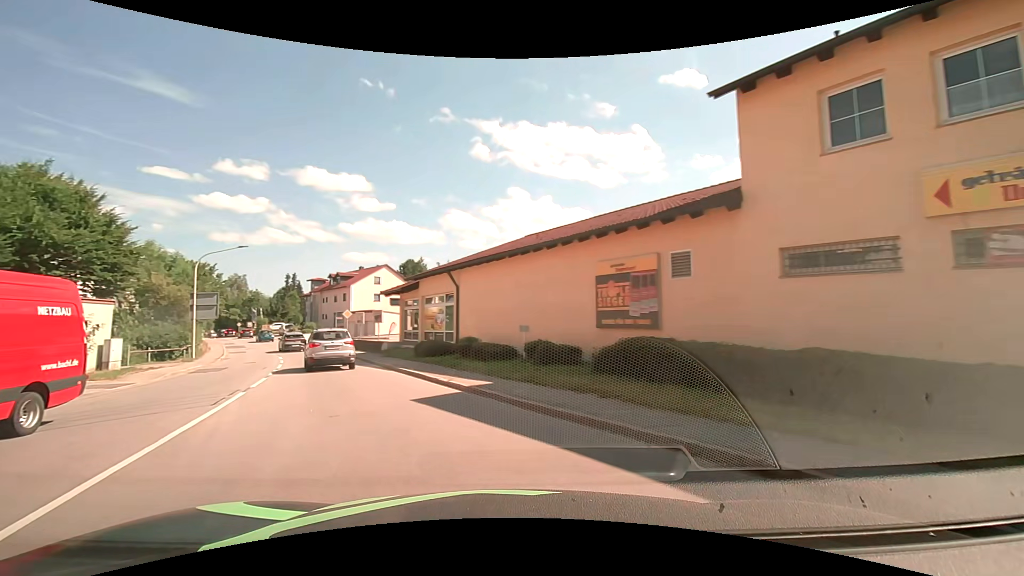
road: secondary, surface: asphalt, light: Day
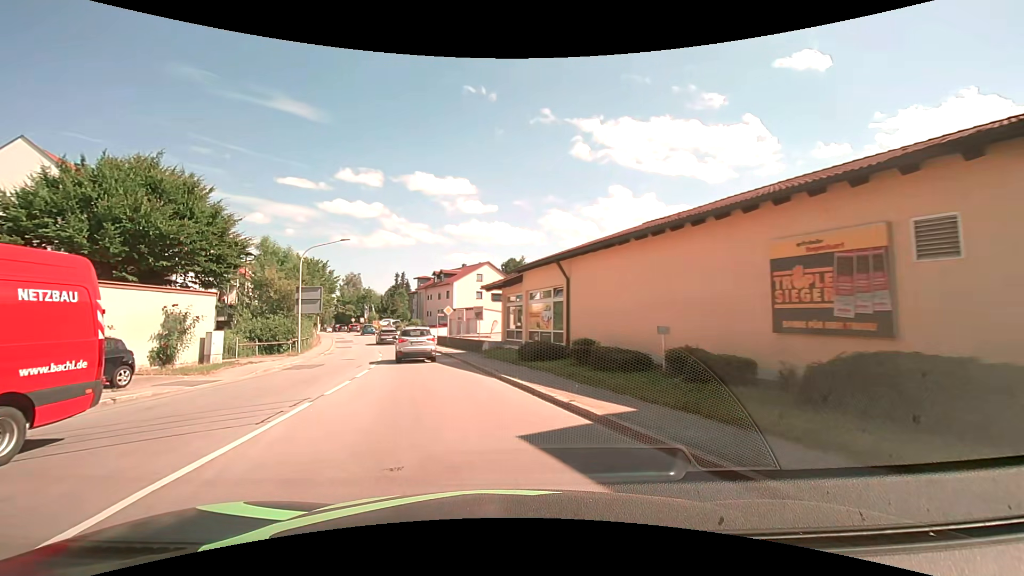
(-0.5, +3.7) m; -13°
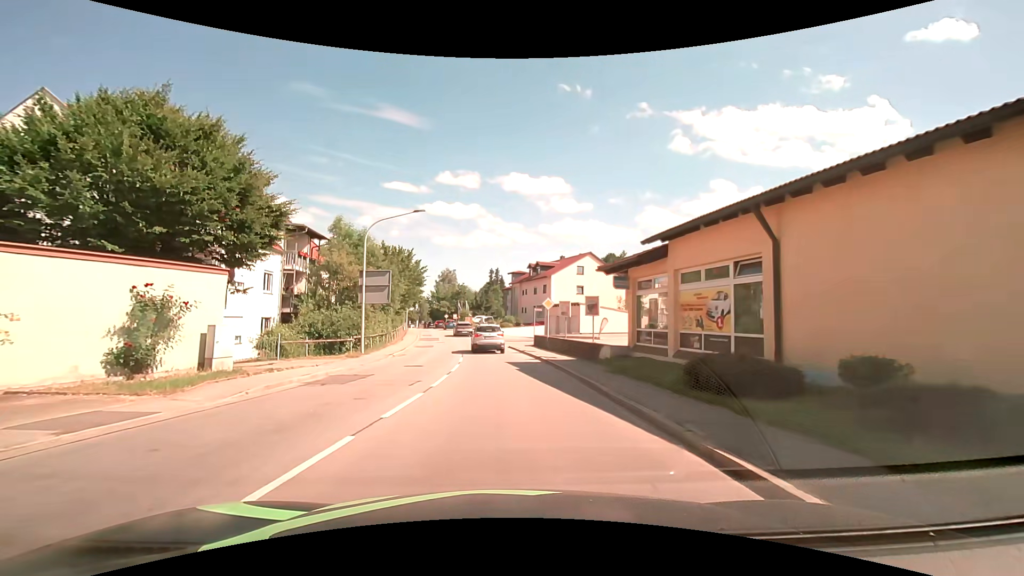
(-1.1, +8.8) m; -12°
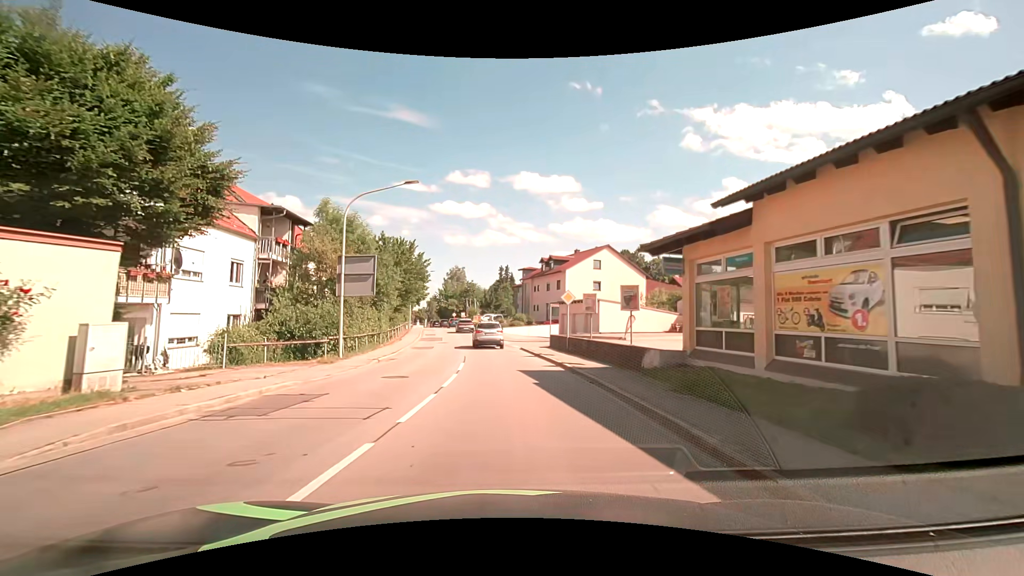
(0.0, +5.1) m; -1°
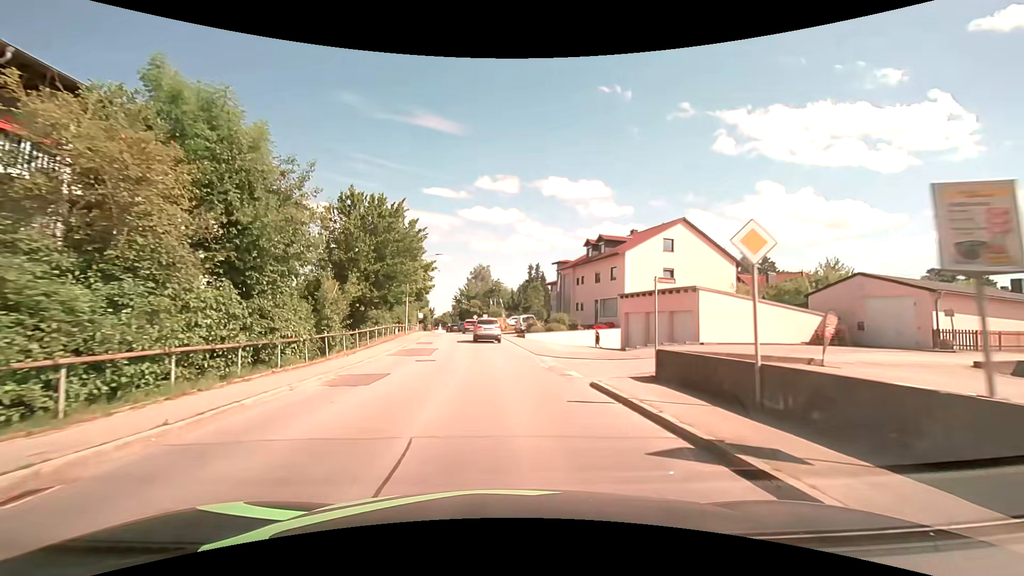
(-0.4, +18.1) m; -3°
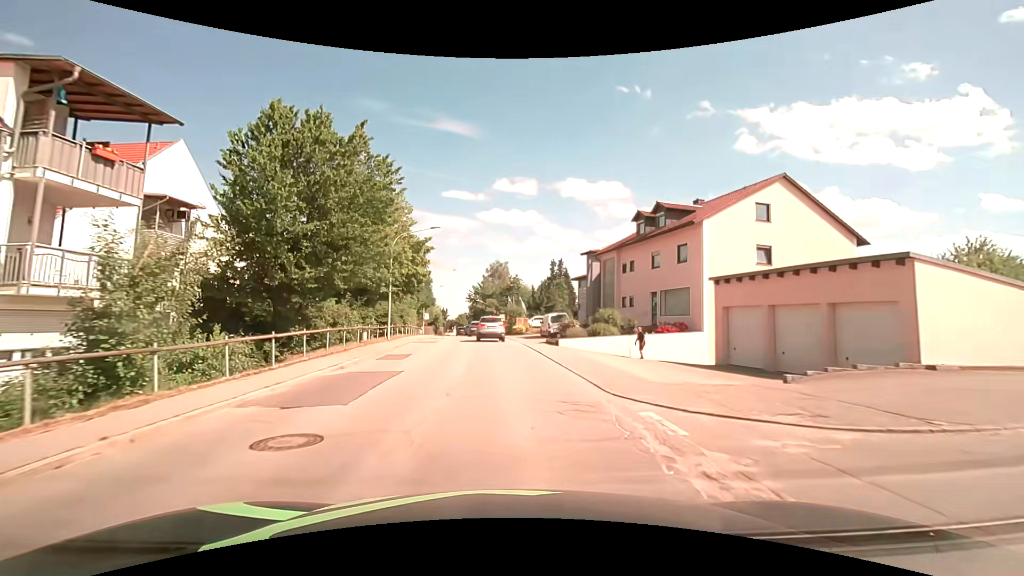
(-0.2, +13.2) m; -2°
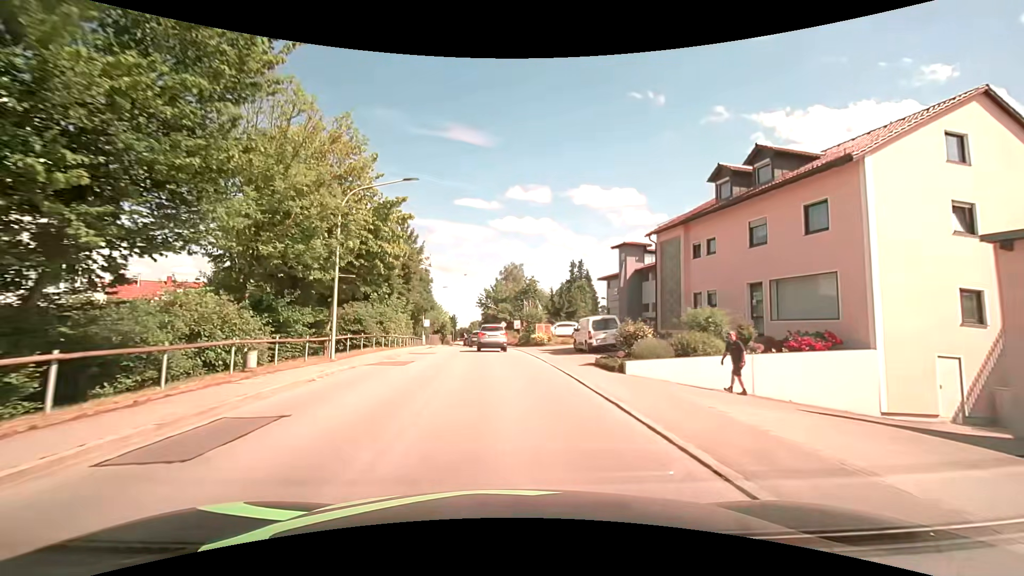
(-0.2, +12.3) m; -2°
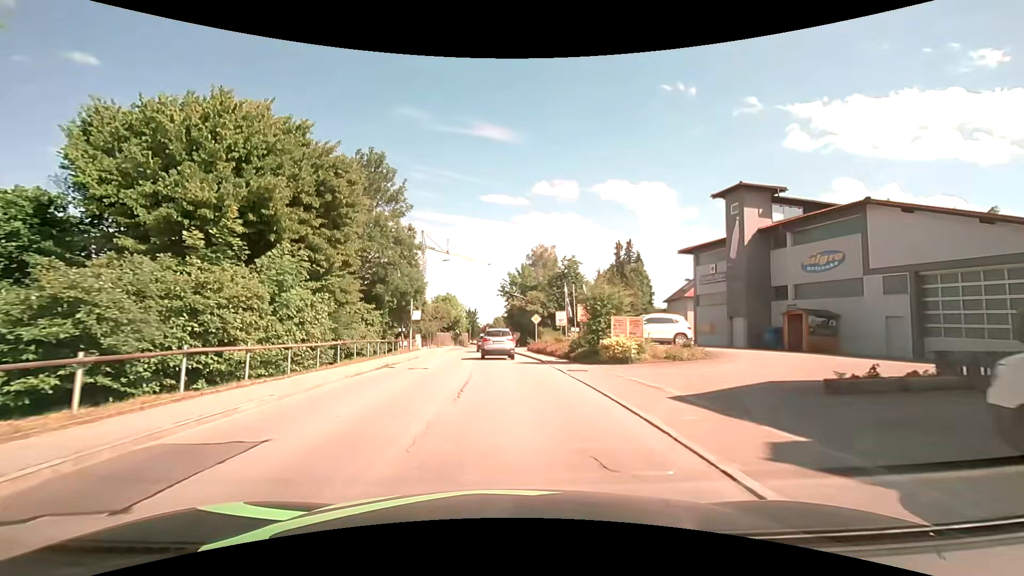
(-0.5, +22.6) m; -2°
(0, +10) (0, +20) (-1, +30) (-2, +40) (-2, +50) (-3, +60) (-3, +70) (-2, +80) (-1, +90) (0, +100) m
